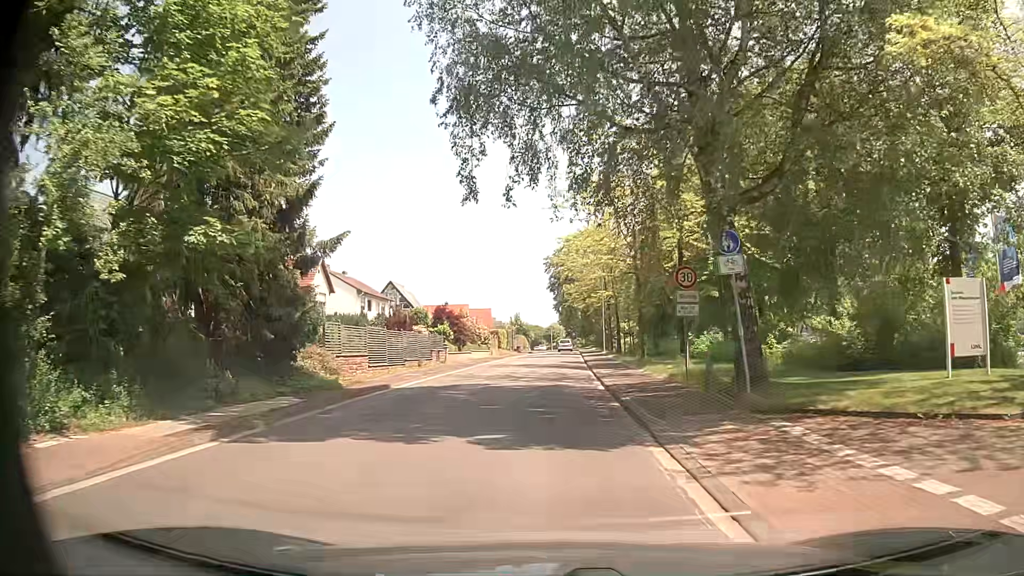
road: tertiary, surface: asphalt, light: Day
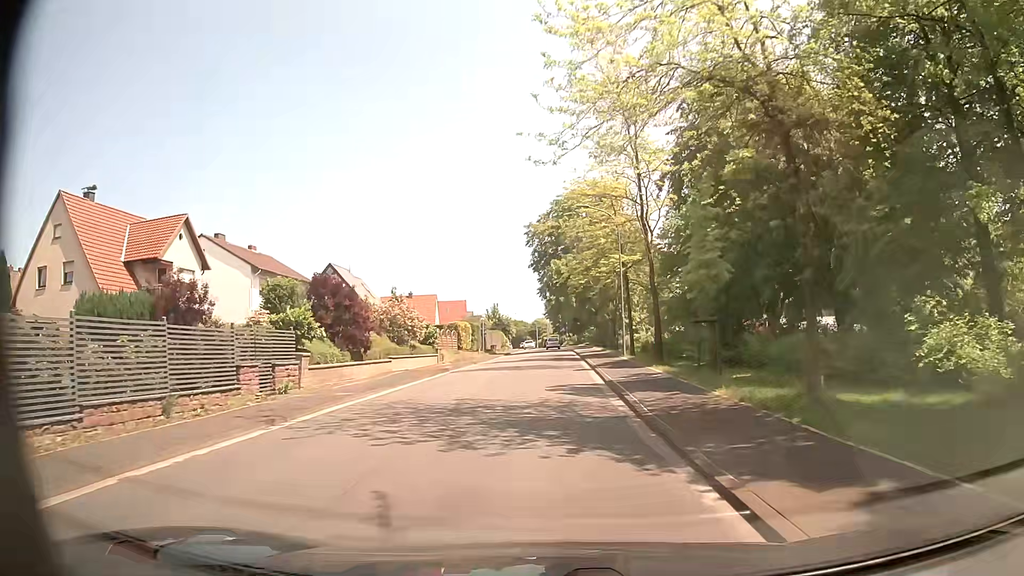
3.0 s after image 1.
(+0.5, +23.3) m; +2°
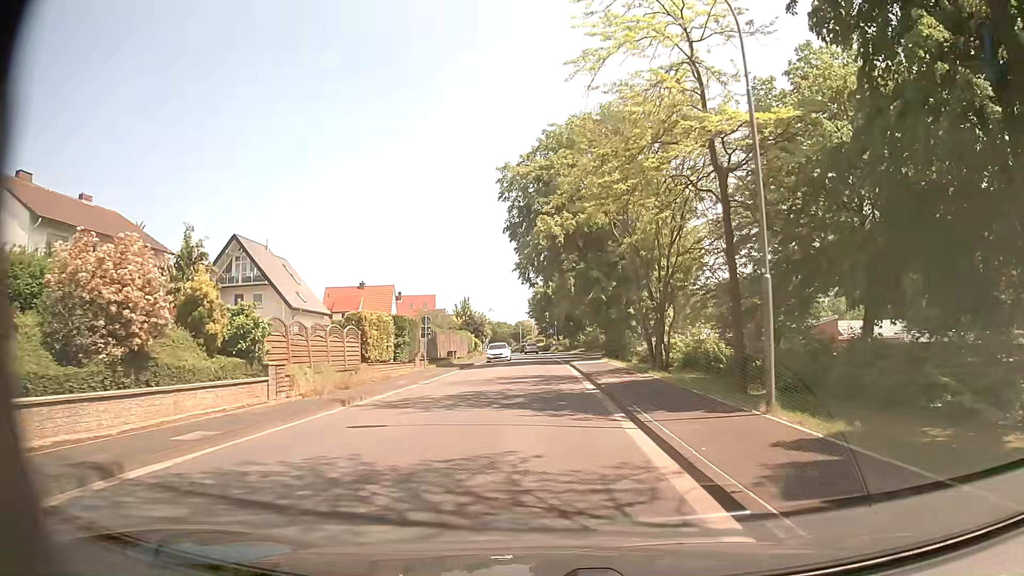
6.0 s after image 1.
(0.0, +23.5) m; +1°
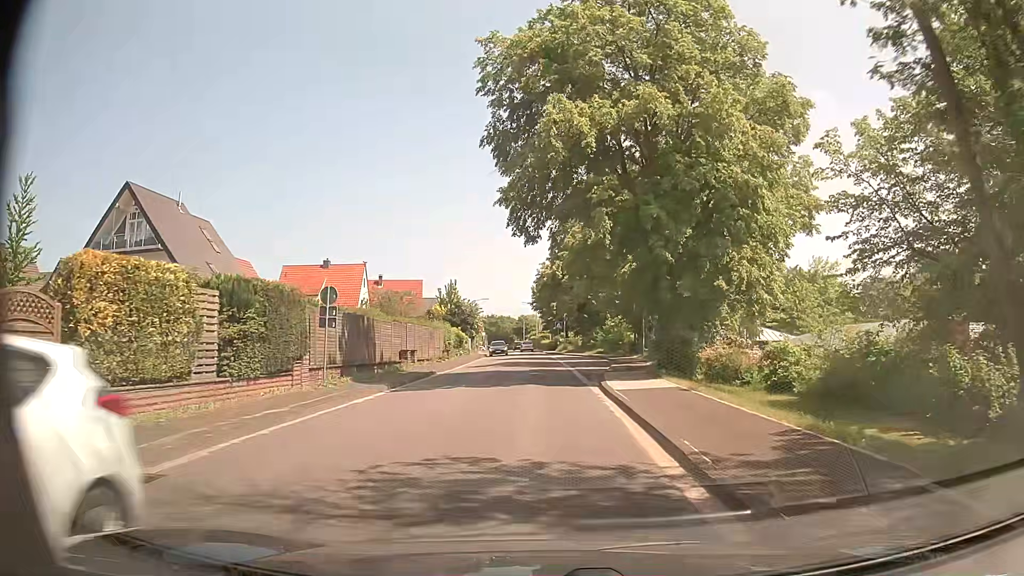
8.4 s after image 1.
(-0.1, +18.6) m; -1°
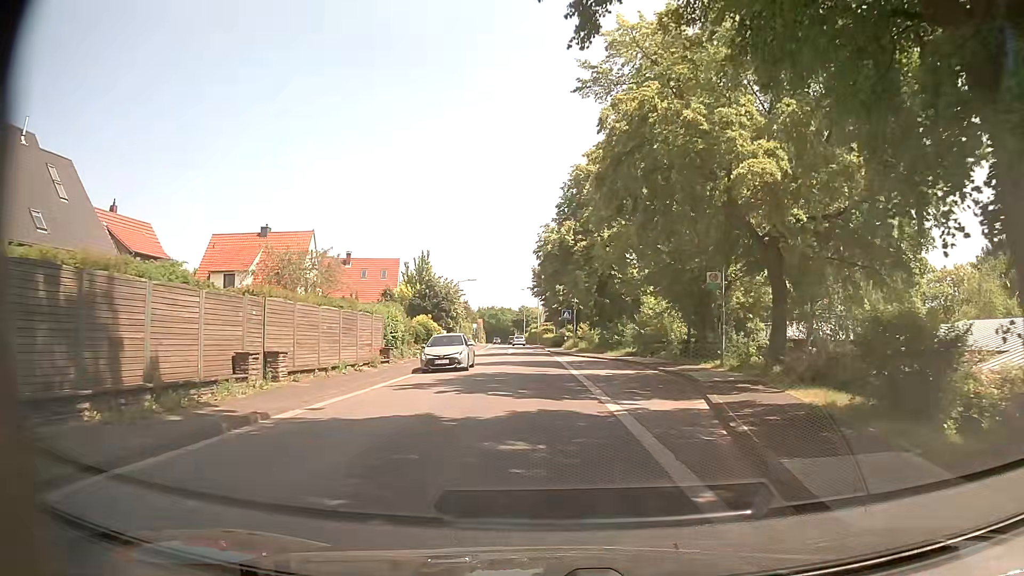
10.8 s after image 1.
(0.0, +18.8) m; -1°
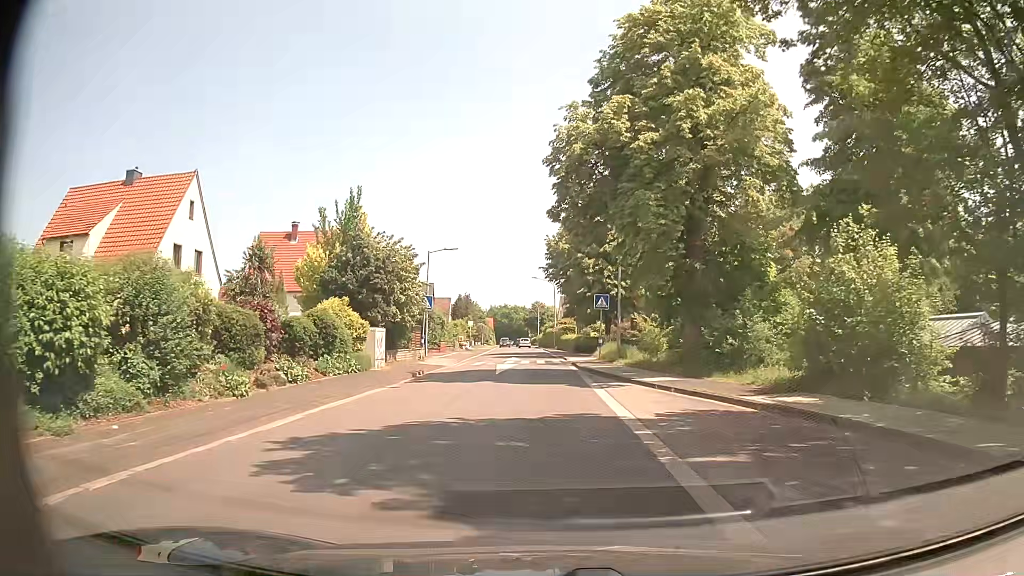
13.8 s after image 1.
(+0.1, +23.4) m; -1°
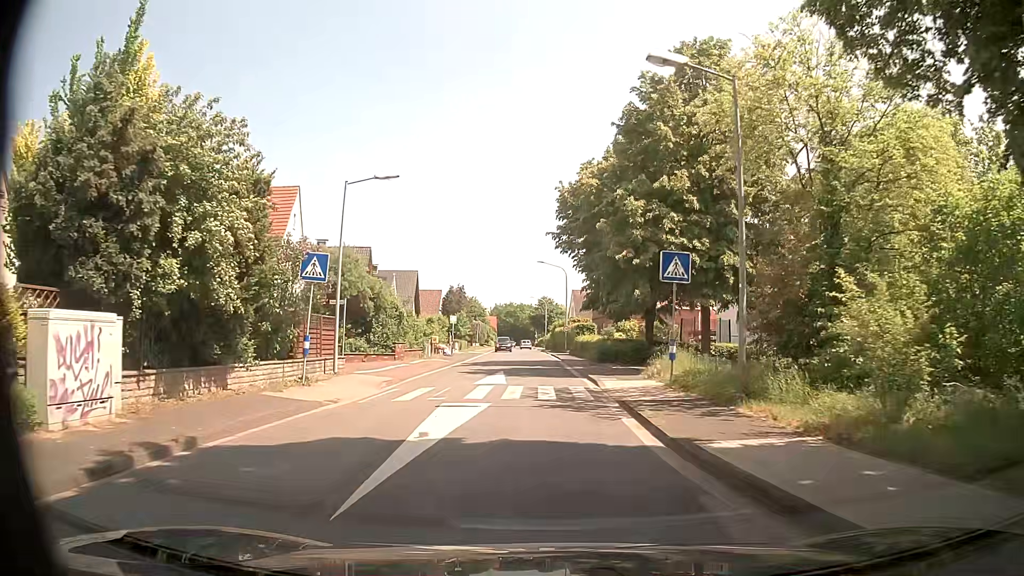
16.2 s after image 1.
(-0.1, +18.6) m; 0°
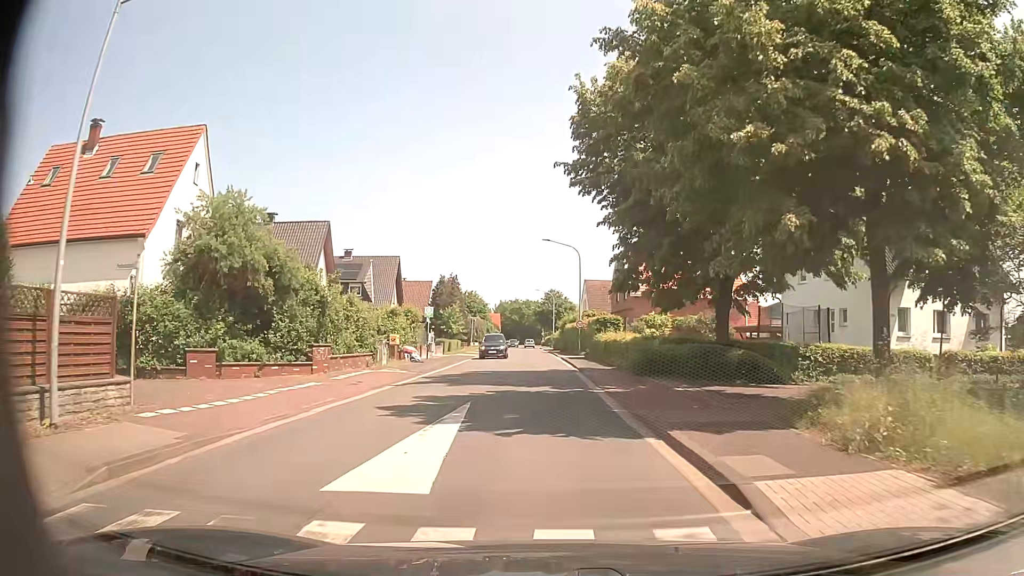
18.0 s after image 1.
(-0.1, +14.0) m; -2°
(0, +10) (0, +20) (+1, +30) (+1, +40) (+1, +50) (0, +60) (0, +70) (0, +80) (0, +90) (0, +100) m
